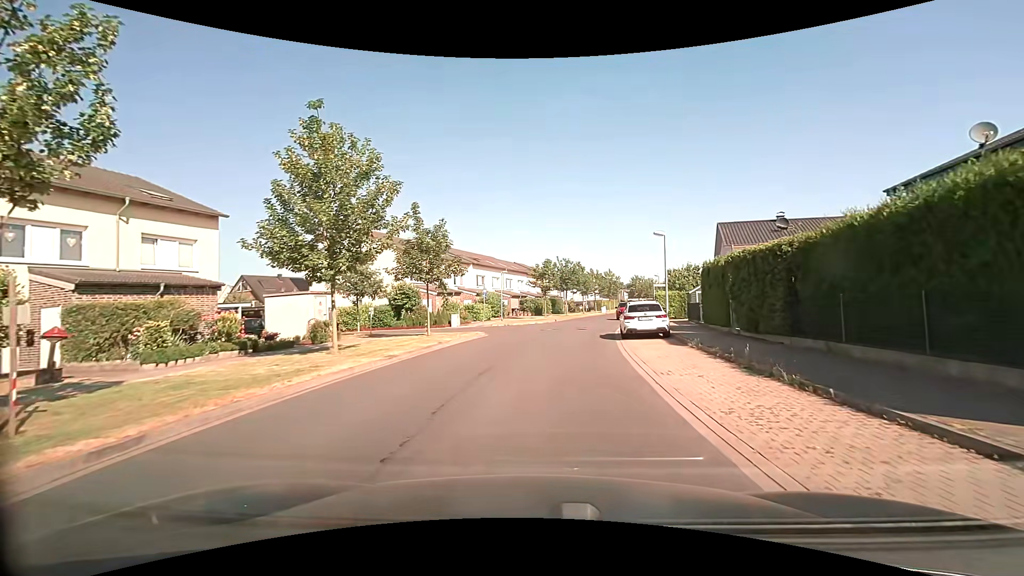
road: residential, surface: paved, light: Day
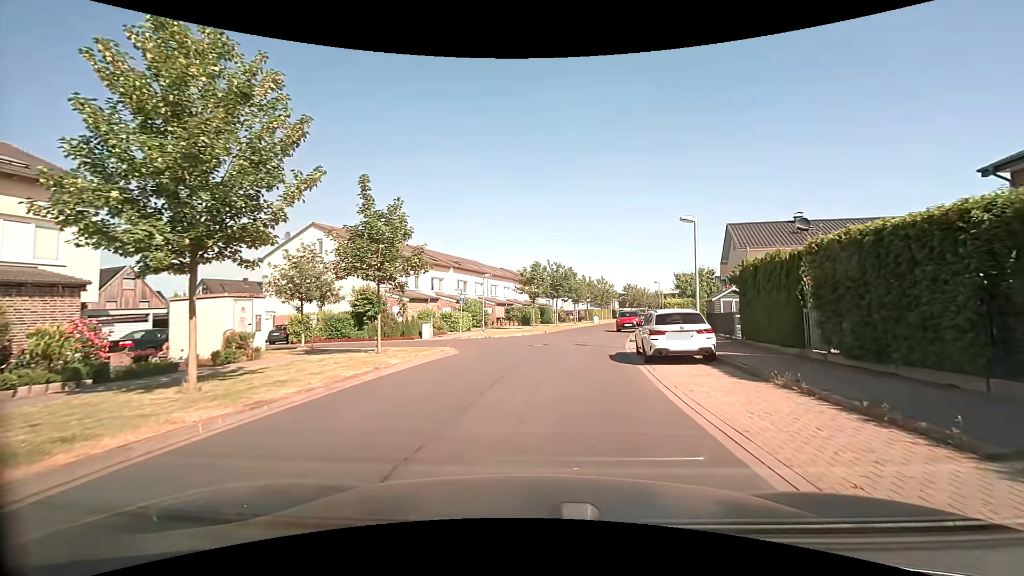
(0.0, +6.1) m; +1°
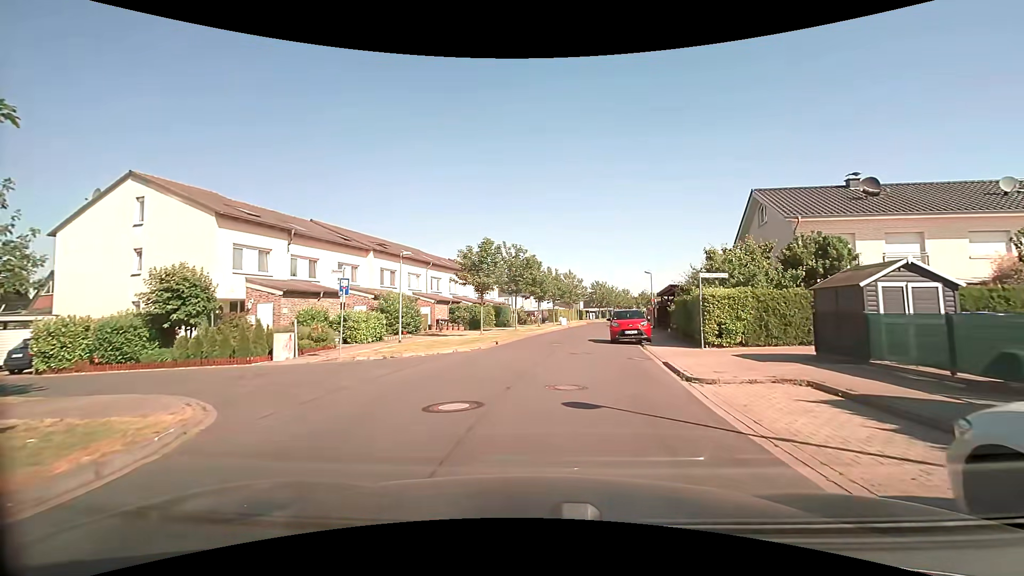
(+0.6, +14.3) m; +4°
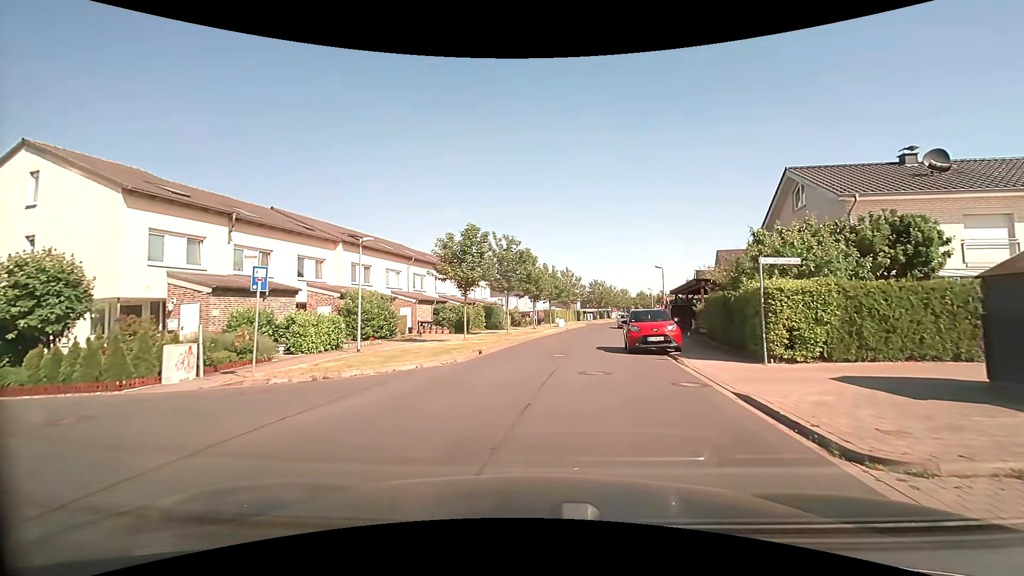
(+0.1, +5.3) m; +1°
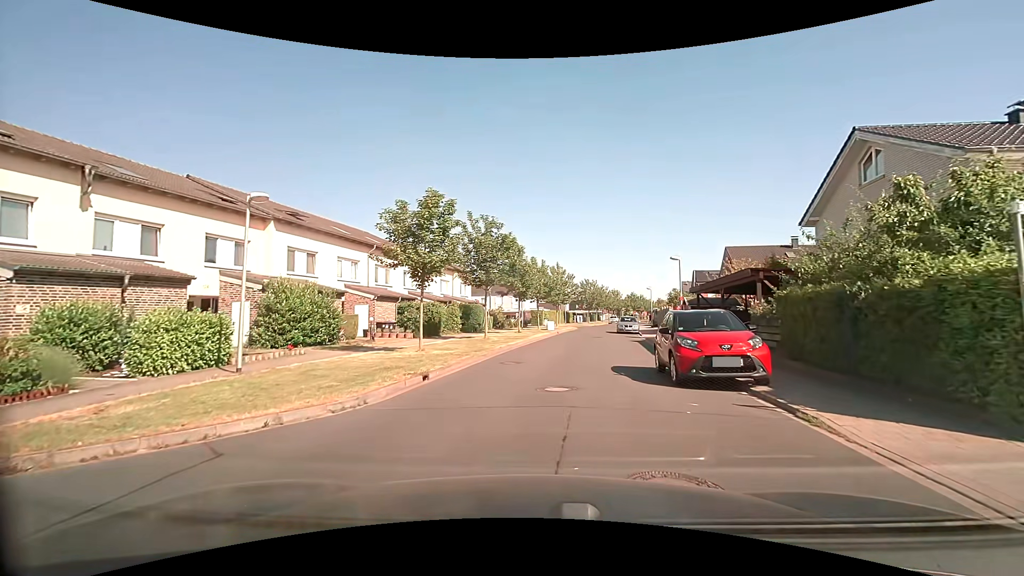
(0.0, +7.2) m; +1°
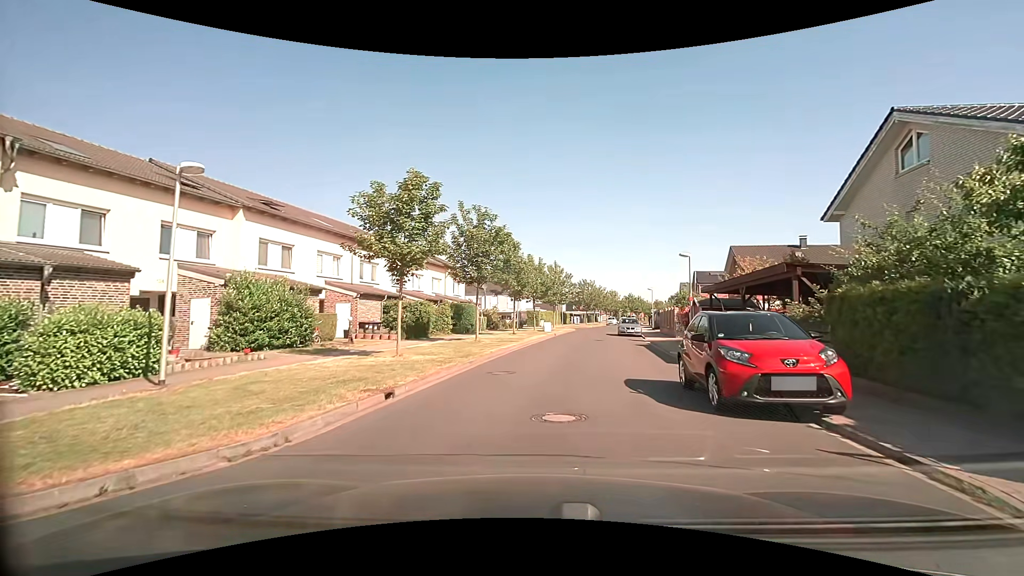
(0.0, +2.5) m; 0°
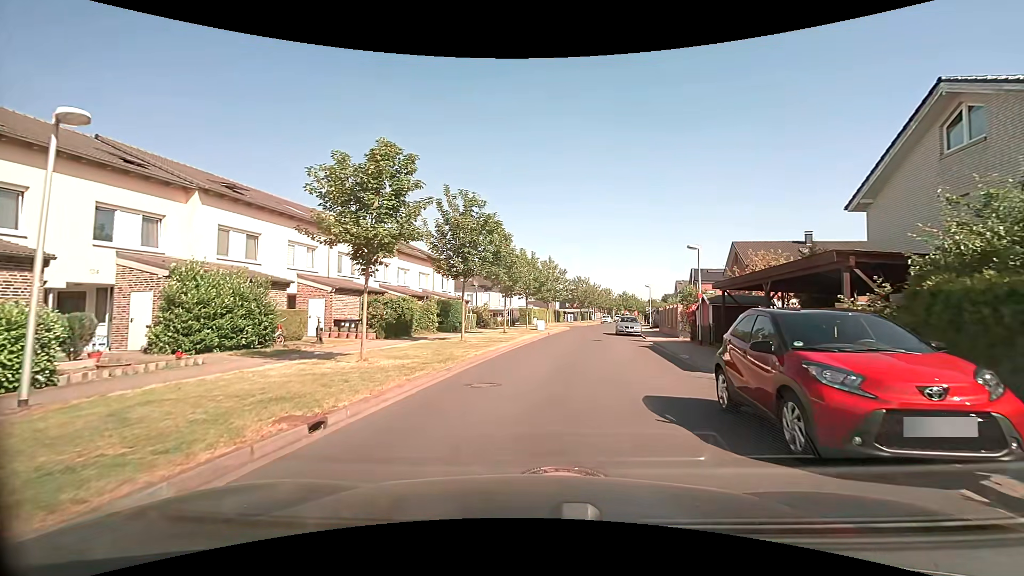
(0.0, +2.6) m; 0°
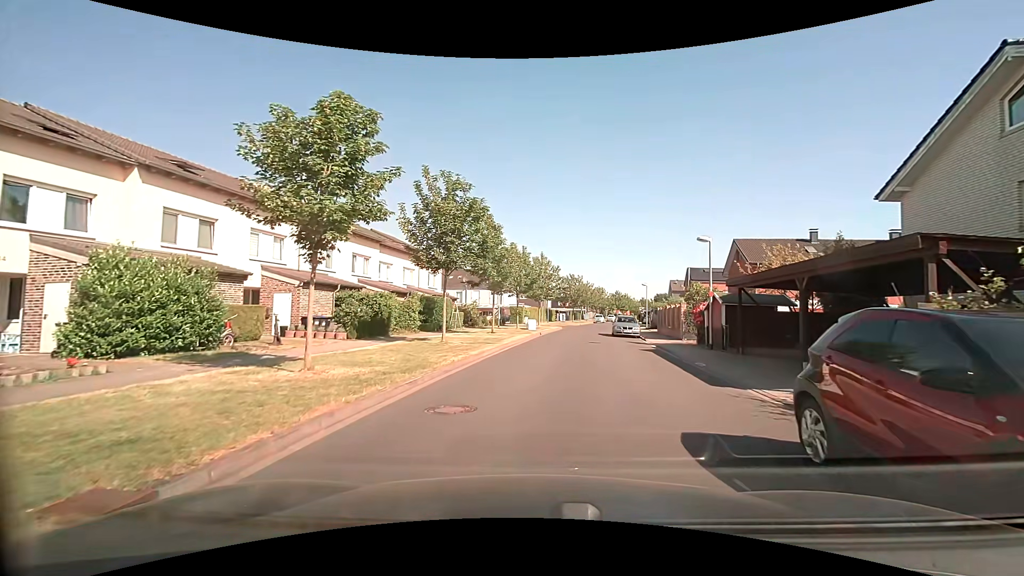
(+0.1, +2.7) m; +2°
(0, +10) (+1, +20) (+2, +30) (+4, +40) (+6, +50) (+9, +59) (+11, +69) (+13, +79) (+15, +88) (+17, +98) m
